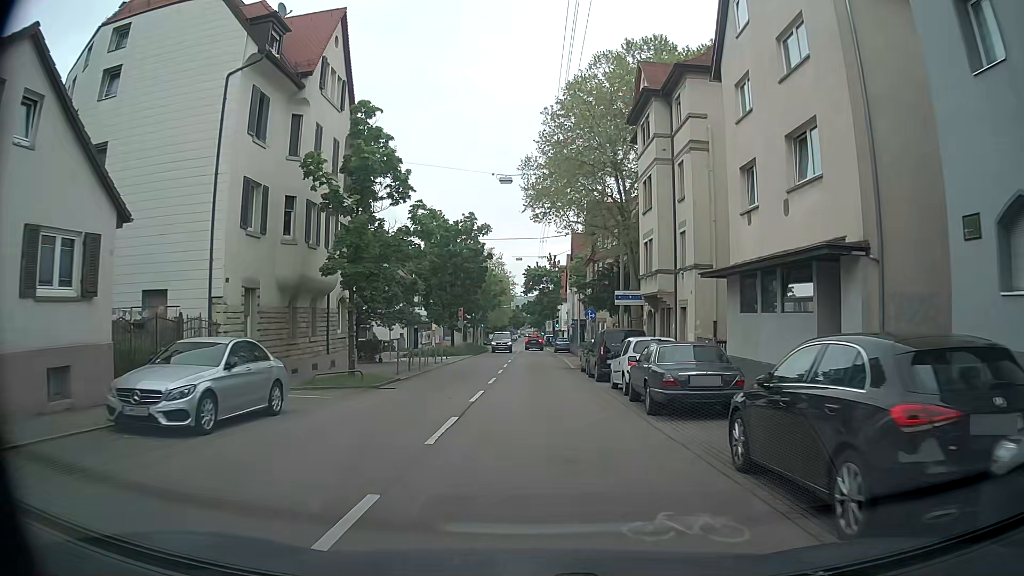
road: secondary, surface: asphalt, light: Day
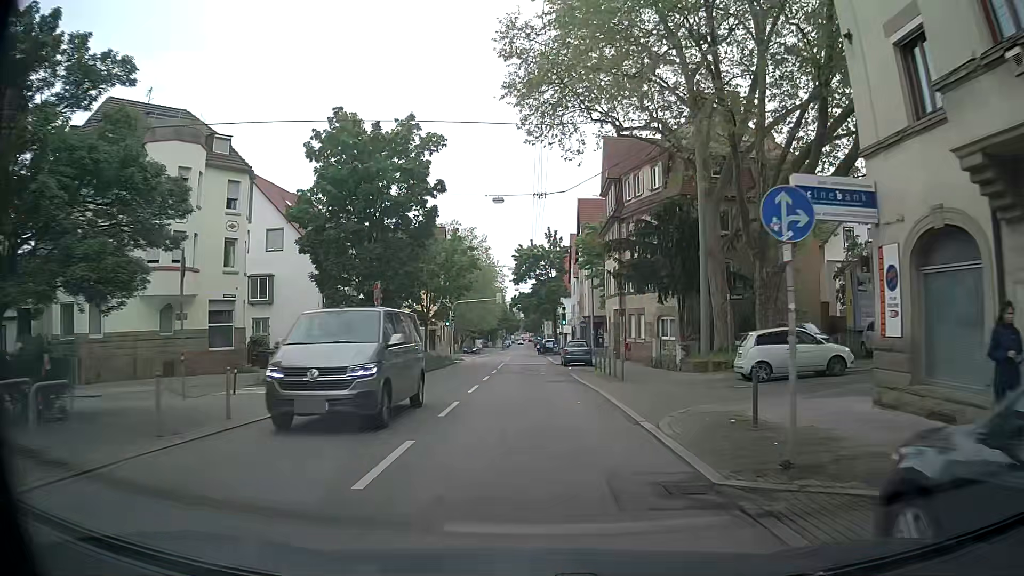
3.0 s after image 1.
(-0.6, +27.2) m; -1°
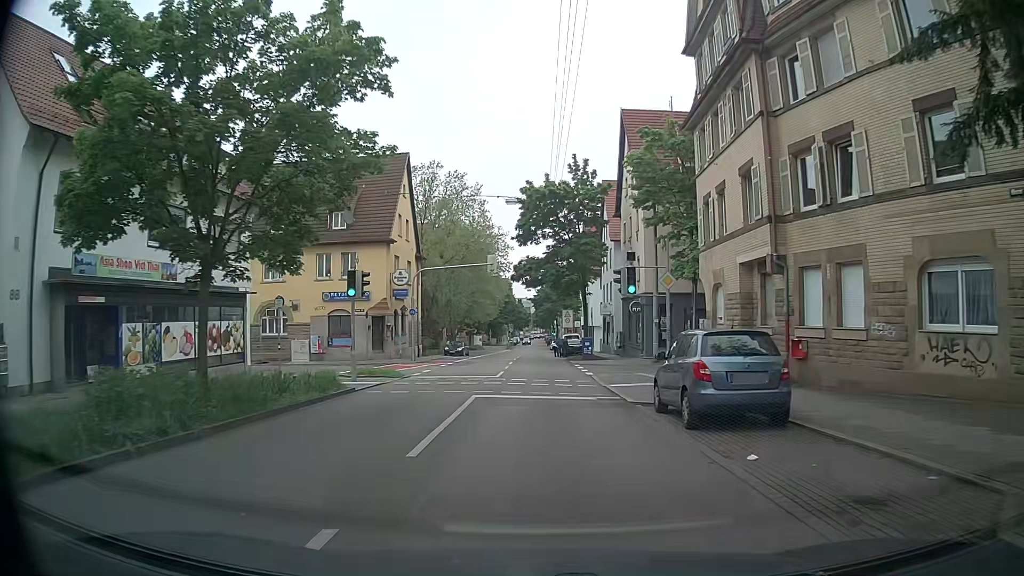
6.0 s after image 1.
(-0.4, +28.6) m; -1°
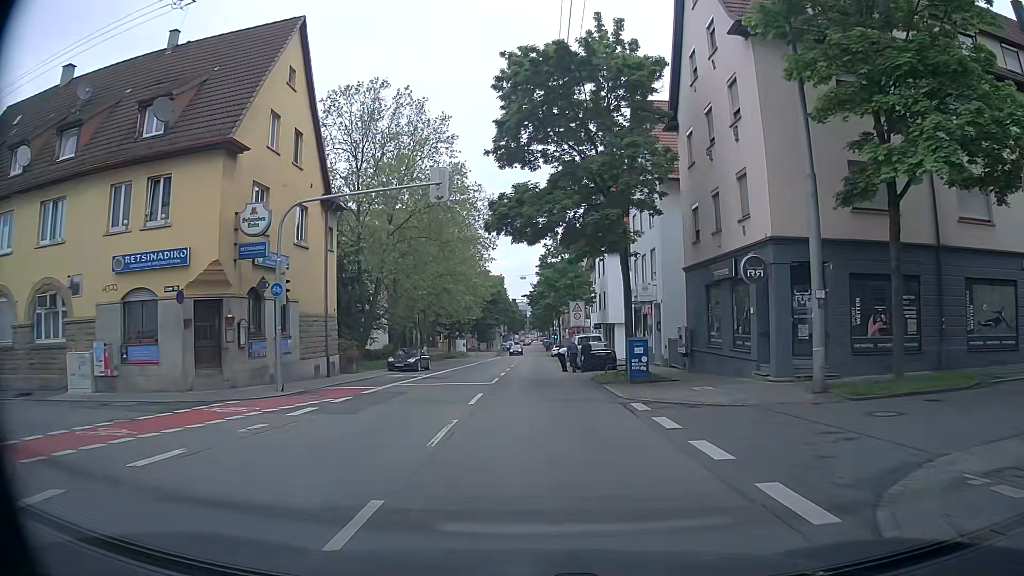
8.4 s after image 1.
(-0.1, +21.7) m; -1°
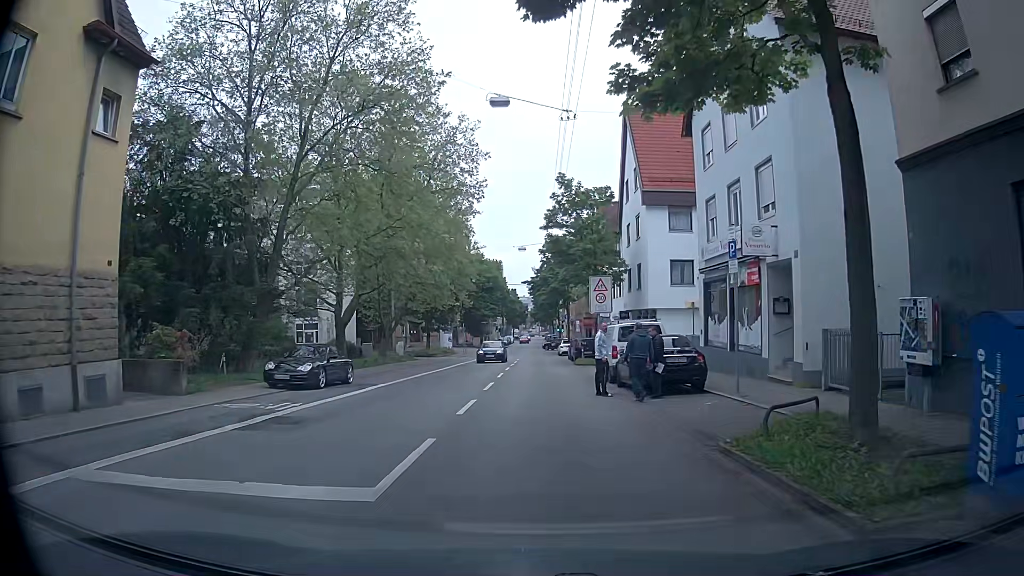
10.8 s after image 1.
(+0.1, +16.9) m; -1°
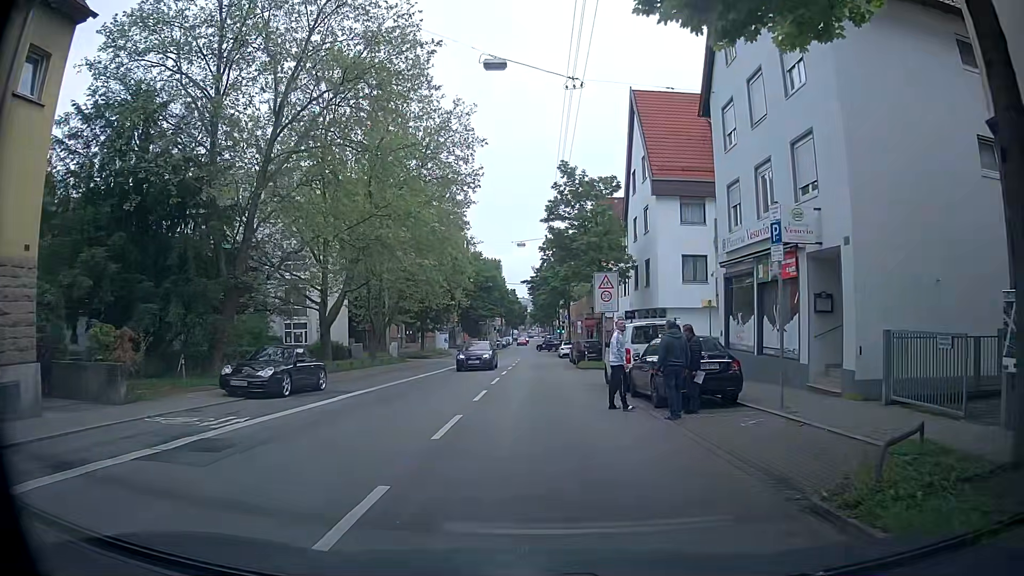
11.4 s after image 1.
(0.0, +2.8) m; +1°
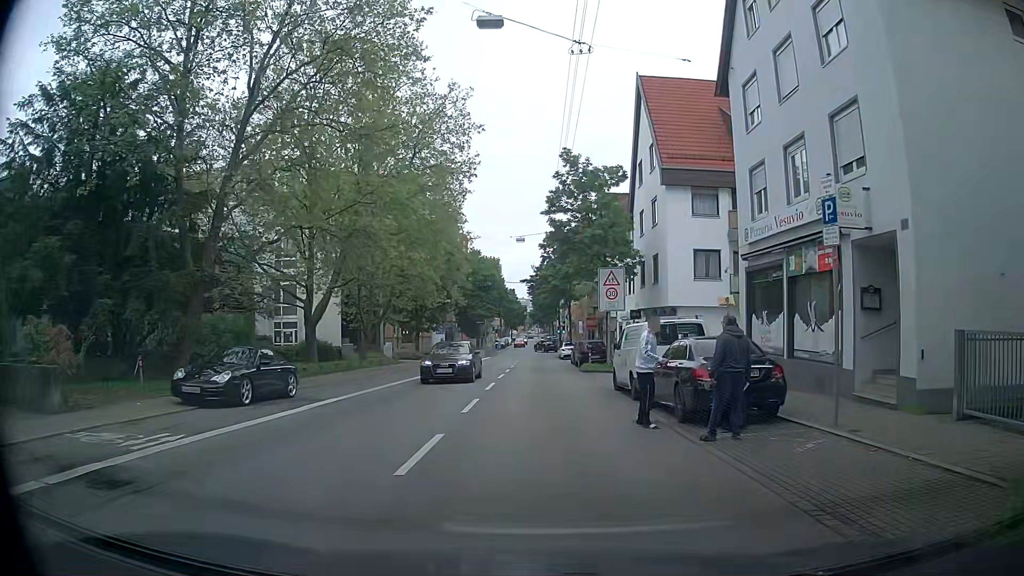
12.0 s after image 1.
(-0.1, +2.4) m; -1°
